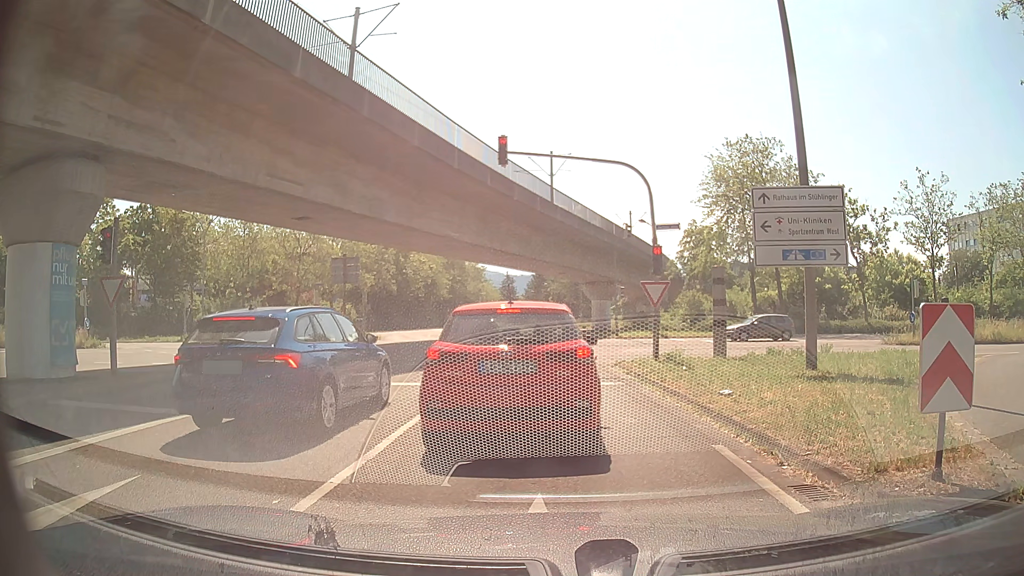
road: tertiary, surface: asphalt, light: Day
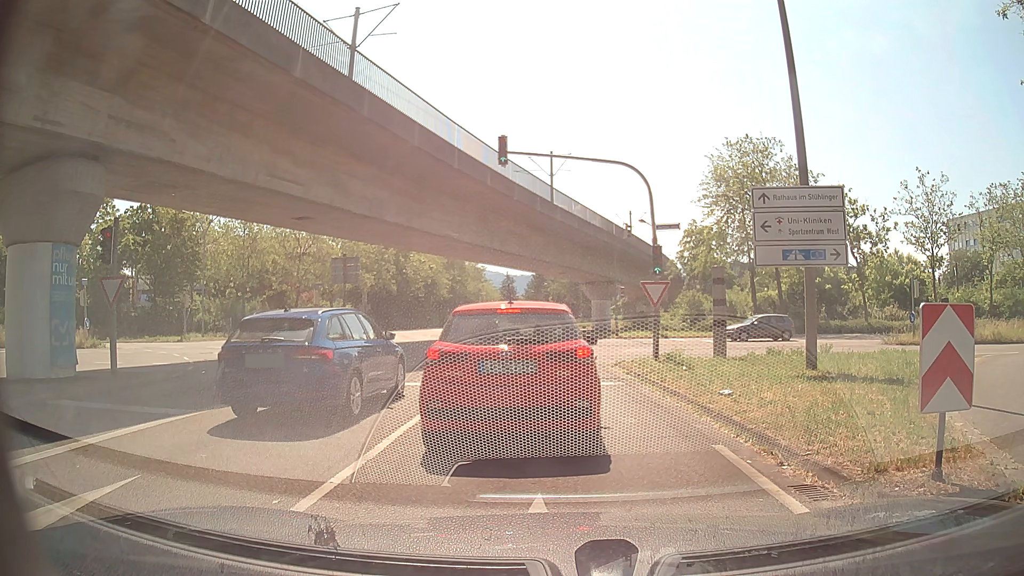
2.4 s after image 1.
(0.0, 0.0) m; 0°
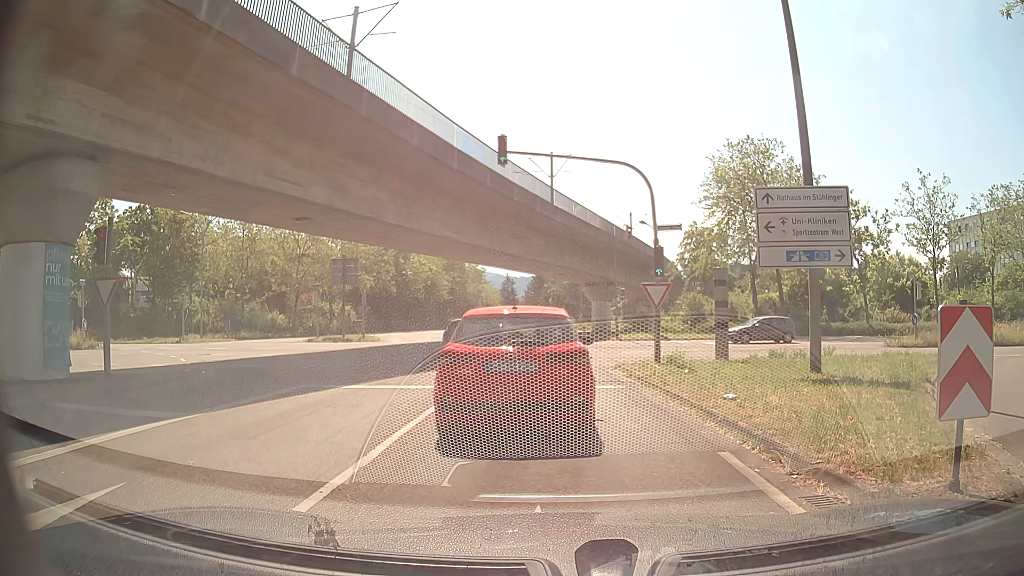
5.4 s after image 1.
(0.0, +0.2) m; 0°
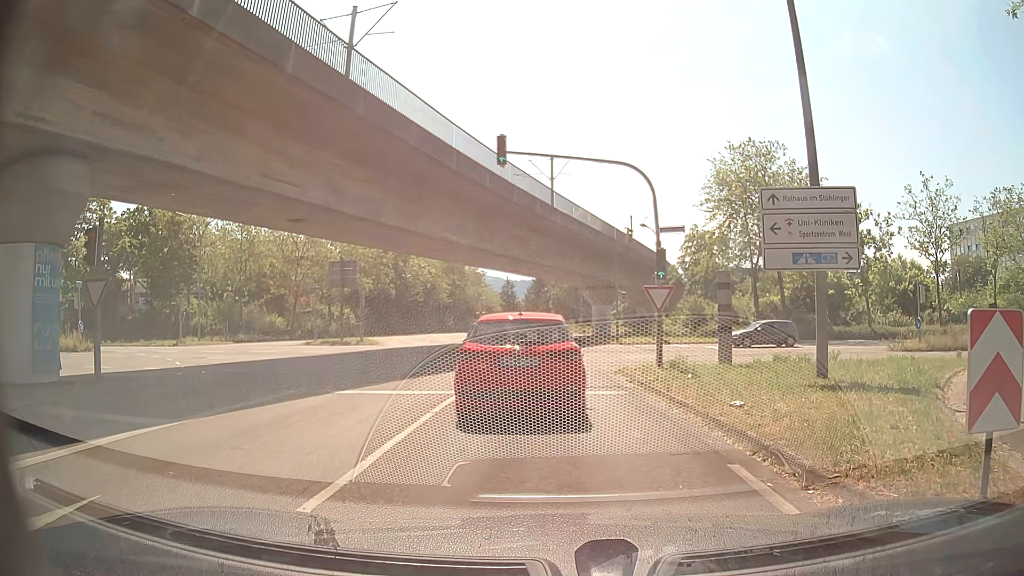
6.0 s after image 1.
(0.0, +0.4) m; 0°
